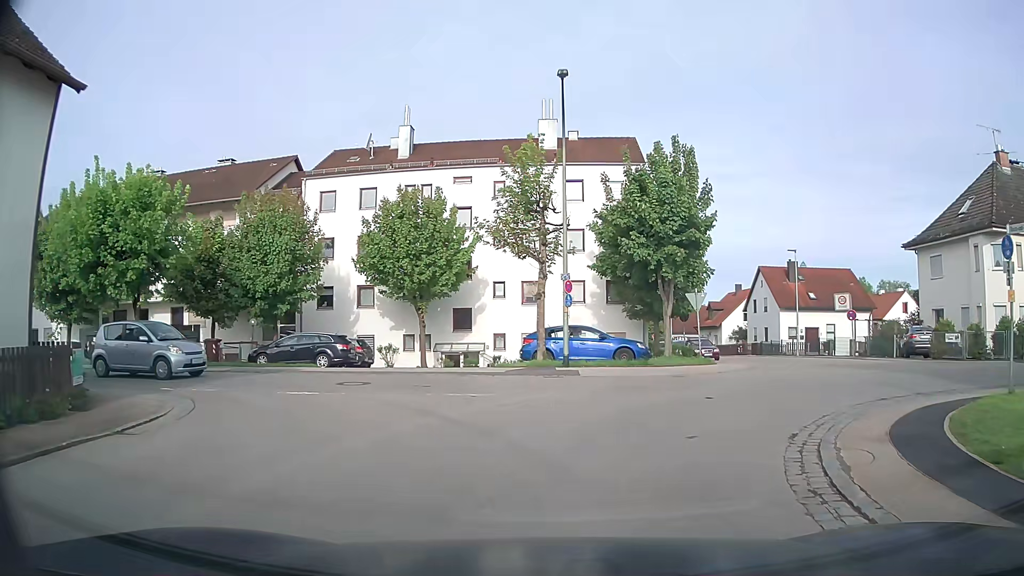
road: residential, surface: asphalt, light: Day
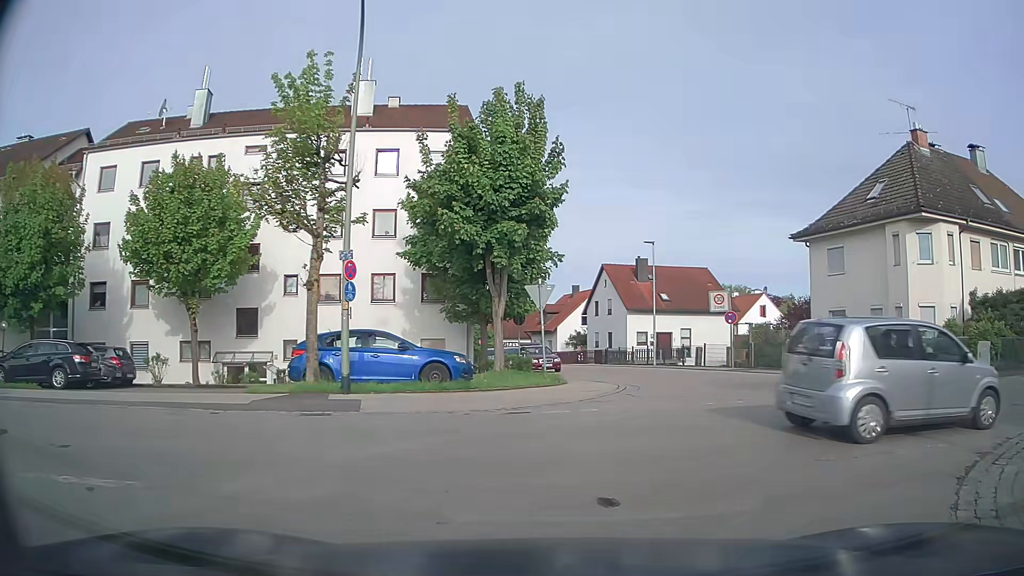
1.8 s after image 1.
(+0.8, +7.0) m; +14°
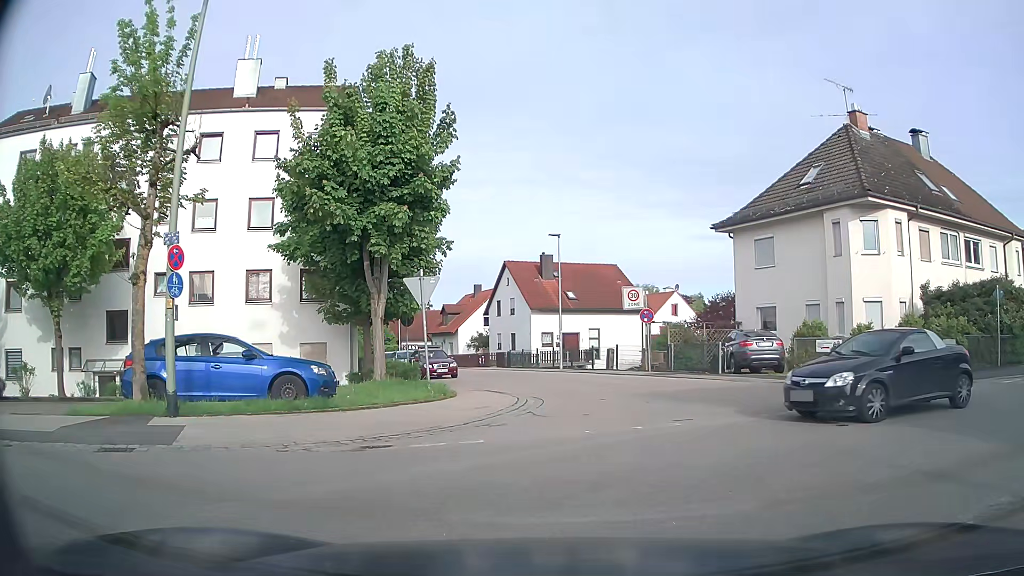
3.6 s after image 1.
(+0.2, +3.0) m; +7°
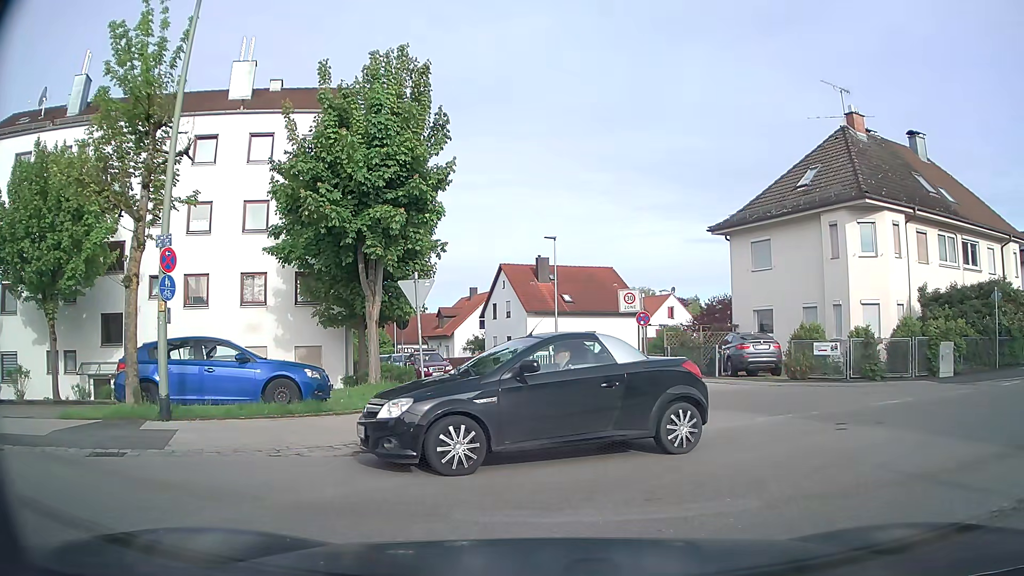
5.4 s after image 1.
(0.0, +0.2) m; 0°
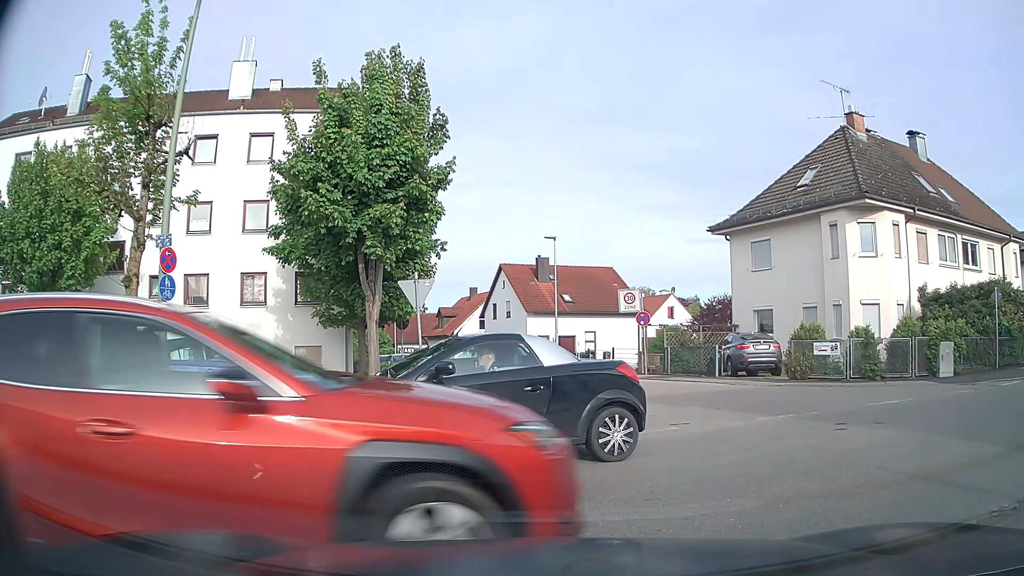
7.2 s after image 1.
(0.0, 0.0) m; 0°
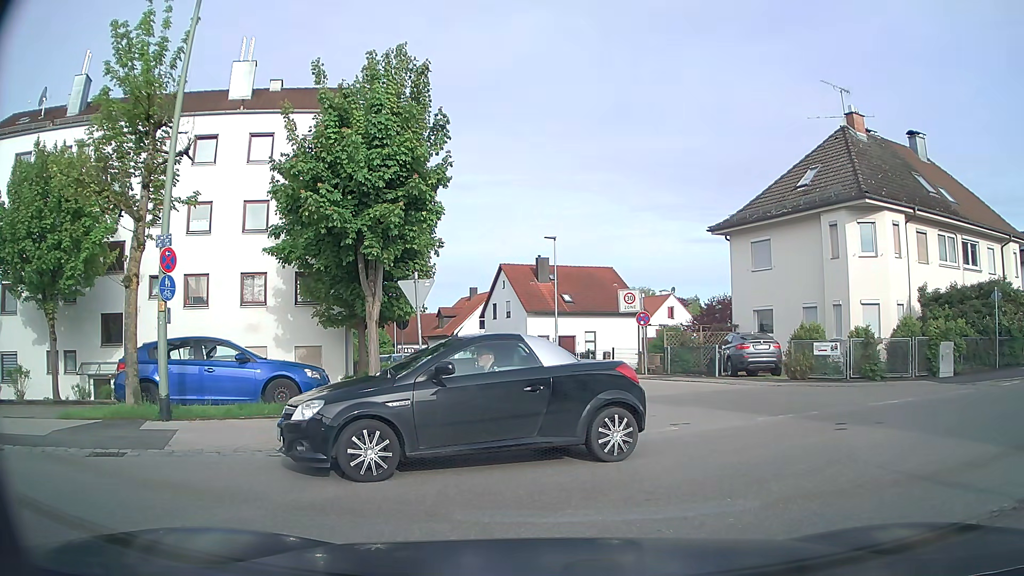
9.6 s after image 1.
(0.0, 0.0) m; 0°
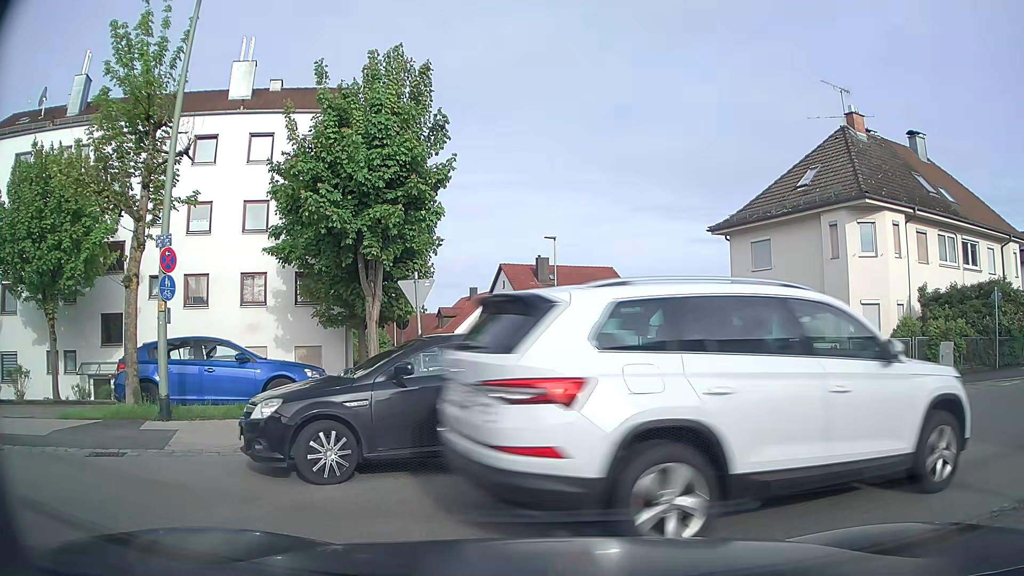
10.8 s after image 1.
(0.0, 0.0) m; 0°
